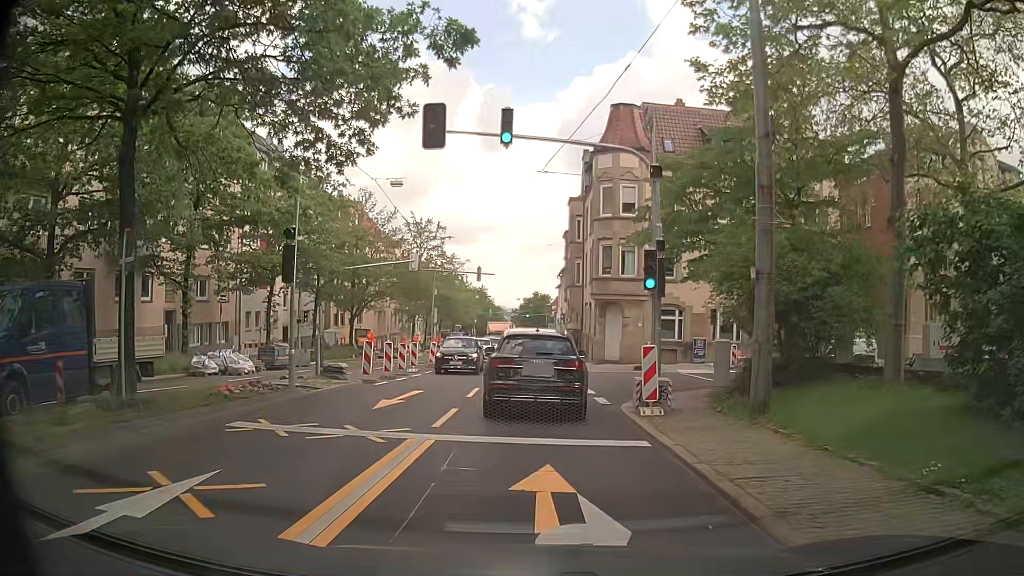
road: secondary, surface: asphalt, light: Day
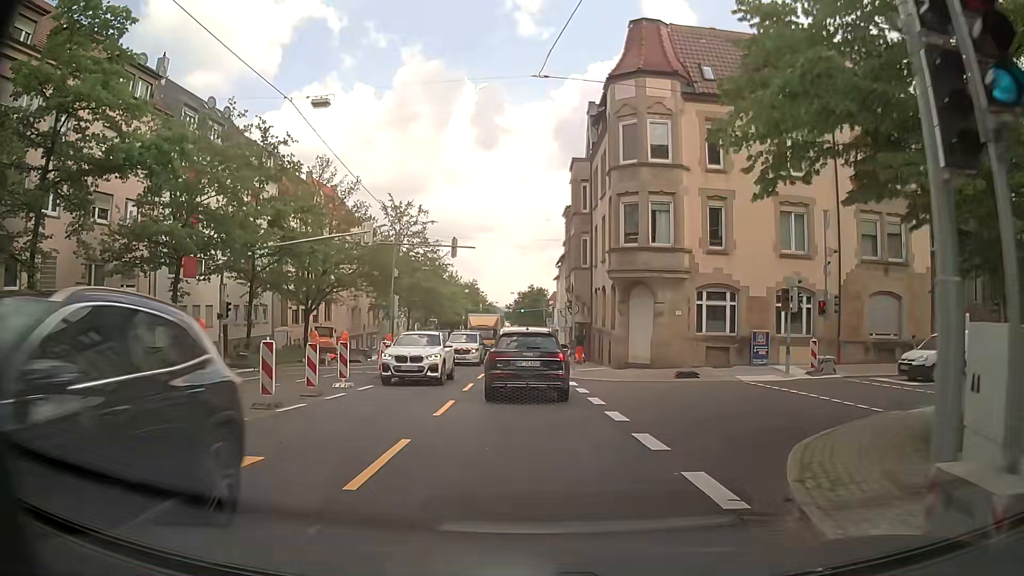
(+0.2, +11.1) m; +1°
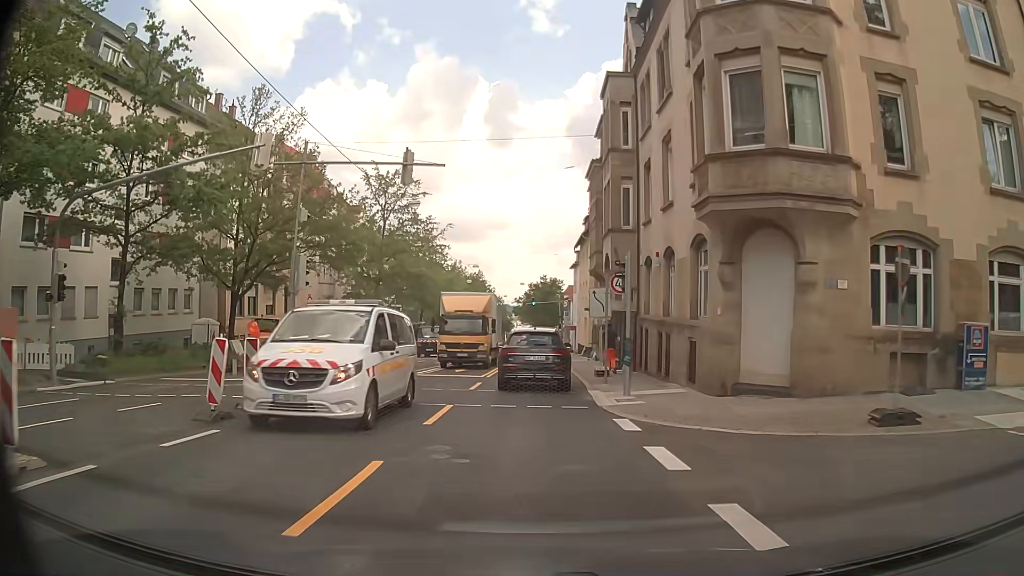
(+0.1, +13.9) m; 0°
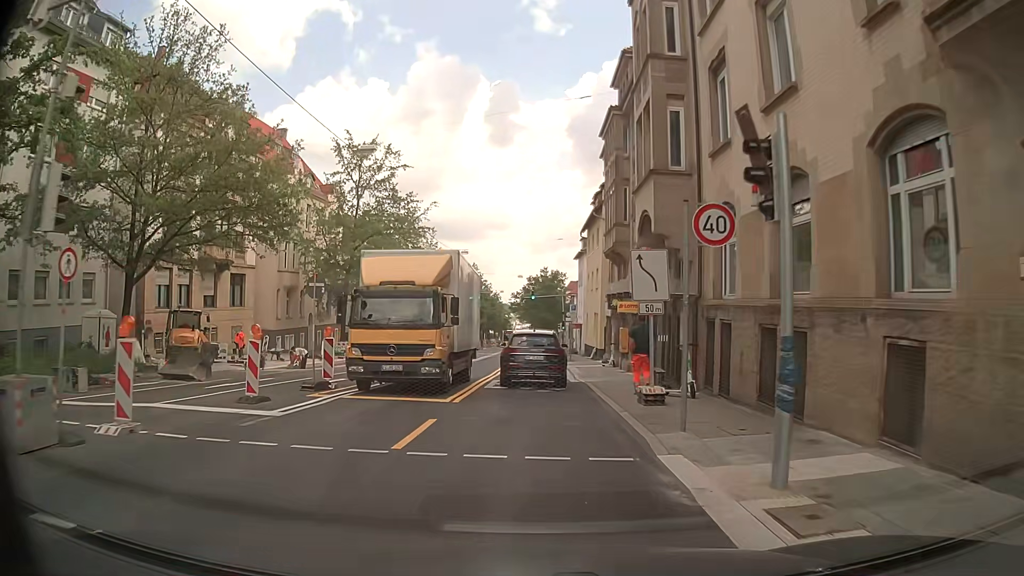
(0.0, +9.8) m; 0°
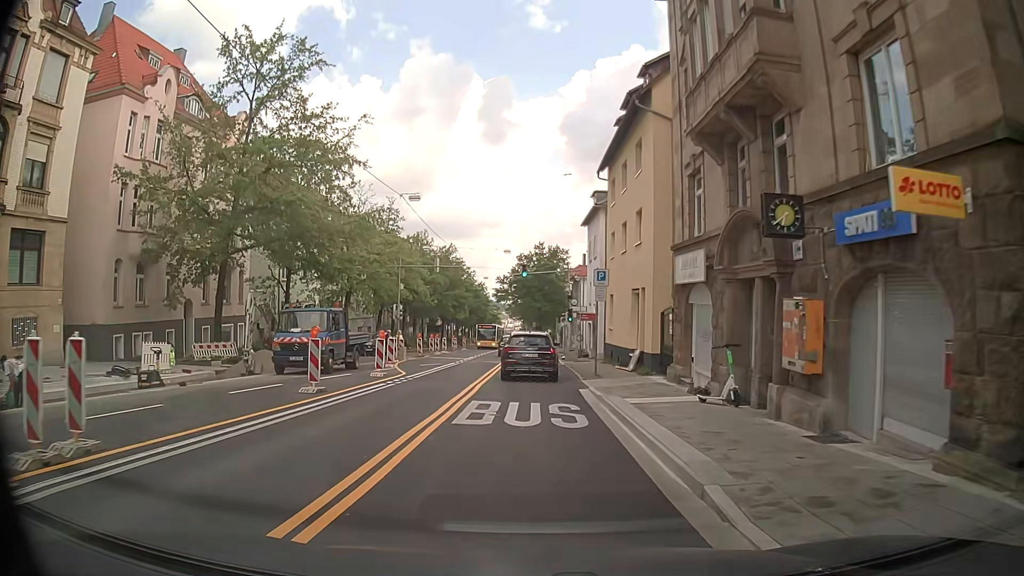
(-0.1, +20.8) m; +1°
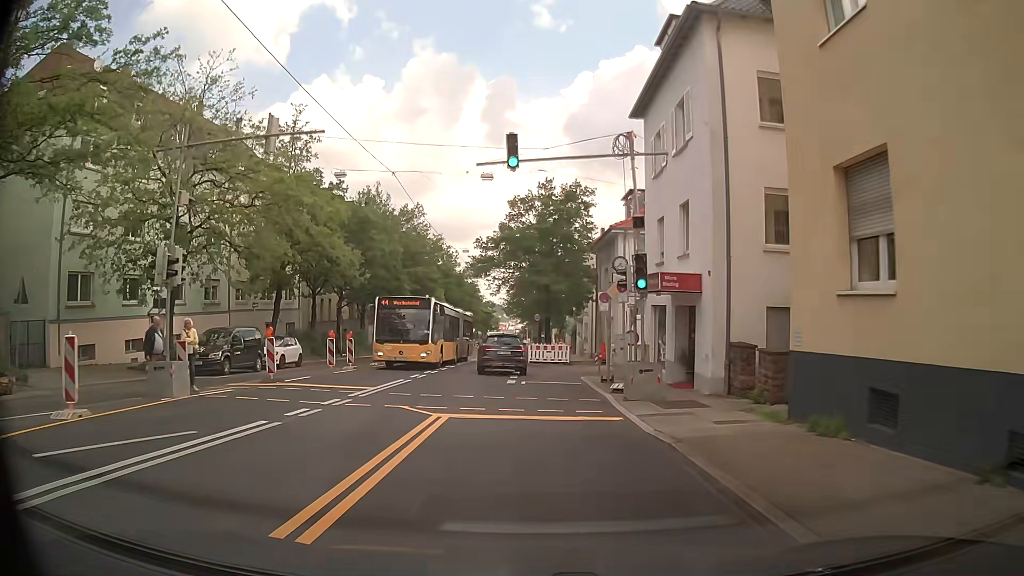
(-0.3, +26.8) m; -1°
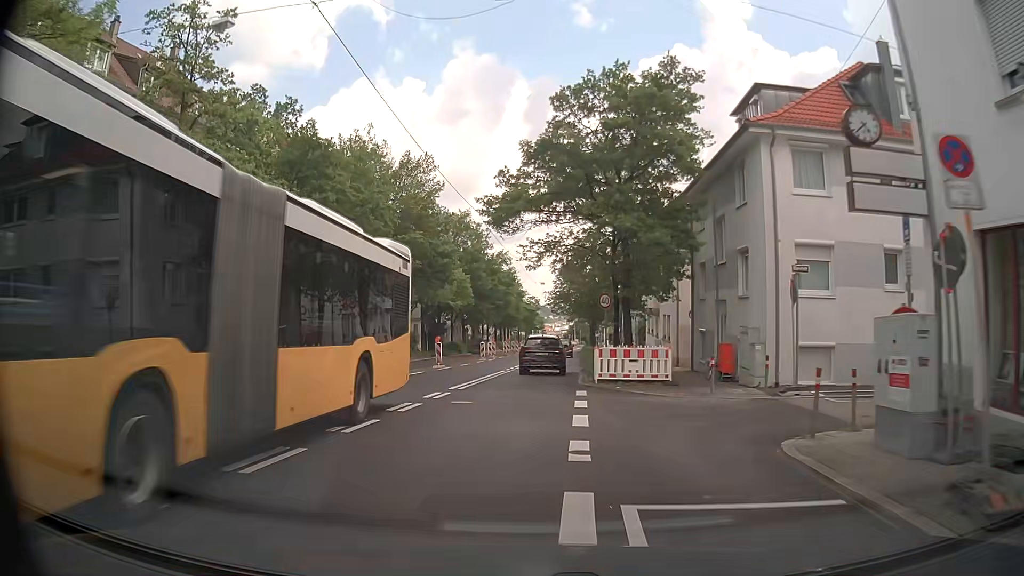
(-0.4, +17.2) m; -2°
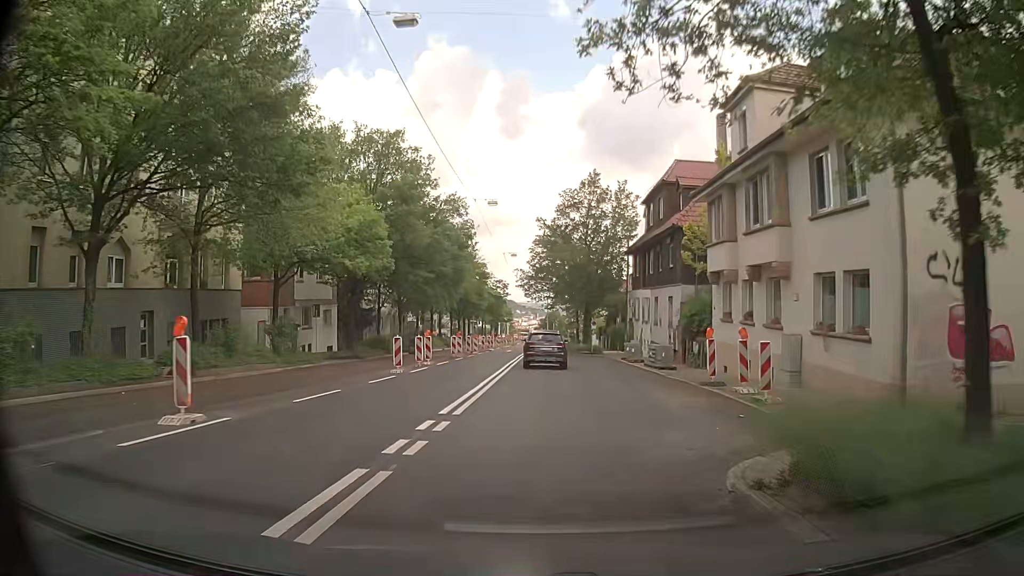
(-0.7, +24.7) m; +1°
(0, +10) (0, +20) (0, +30) (+1, +40) (+1, +50) (+1, +60) (+2, +70) (+2, +80) (+3, +90) (+5, +100) m
